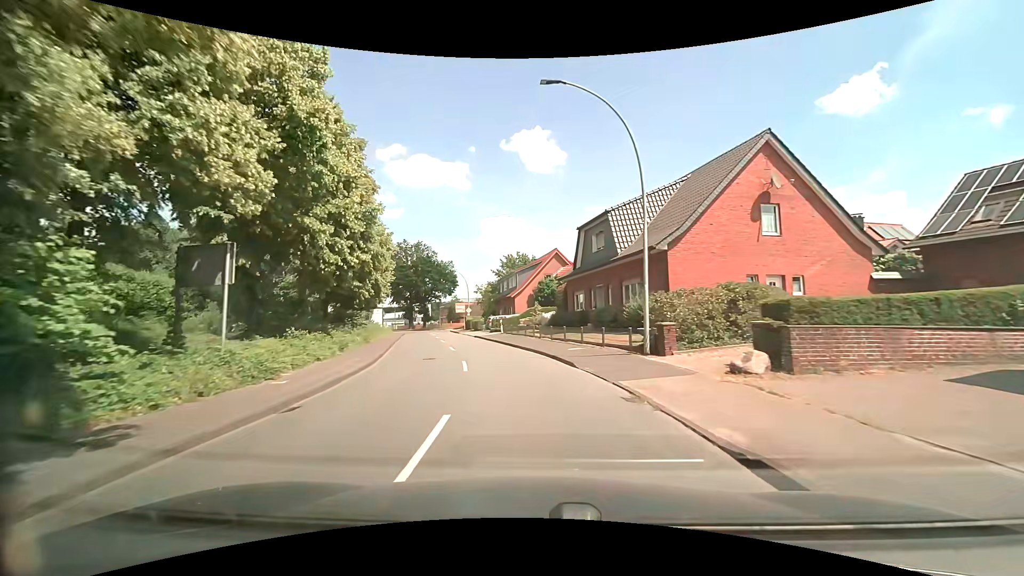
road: secondary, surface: asphalt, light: Day
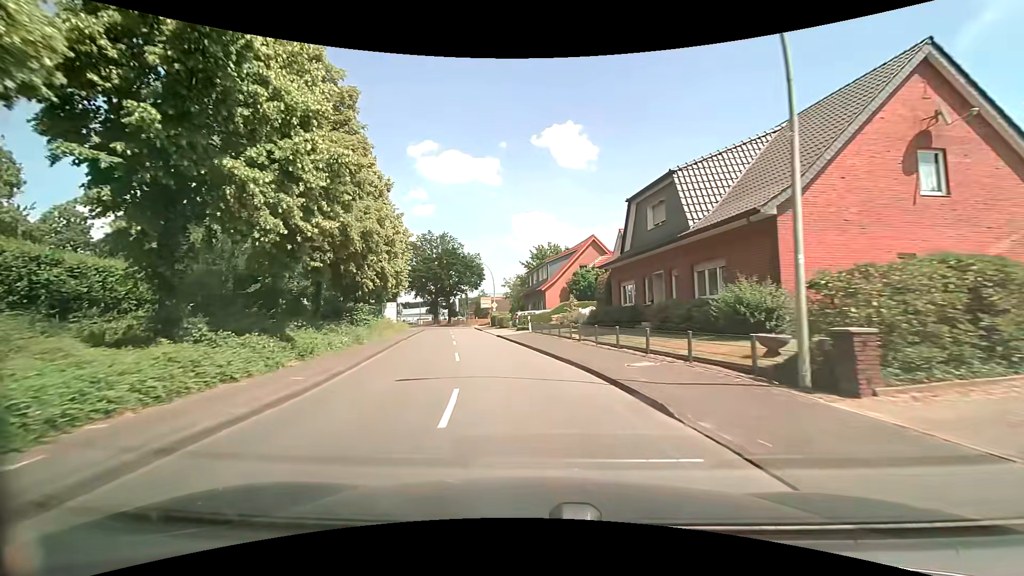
(-0.2, +7.0) m; -3°
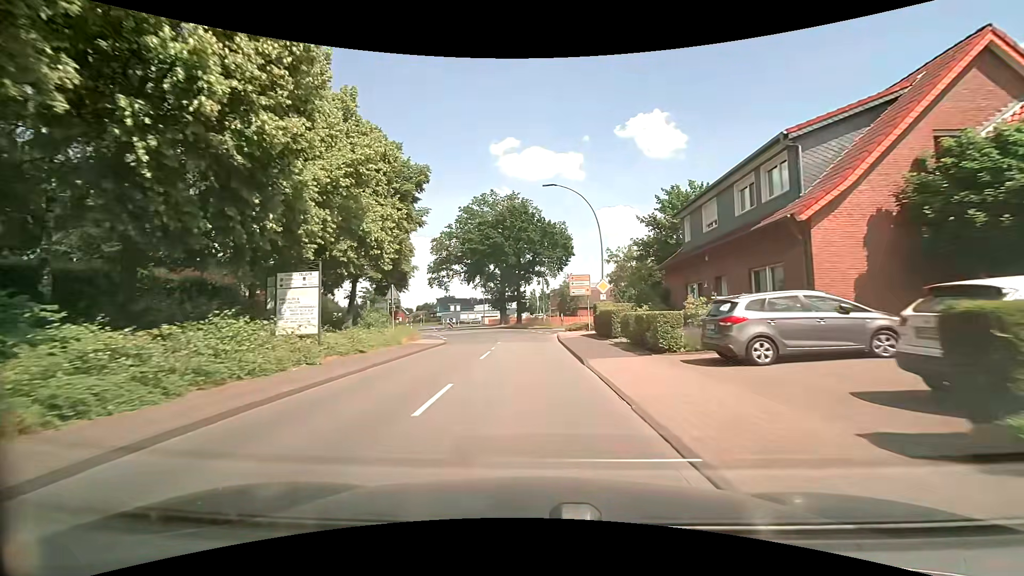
(-4.2, +35.4) m; -10°
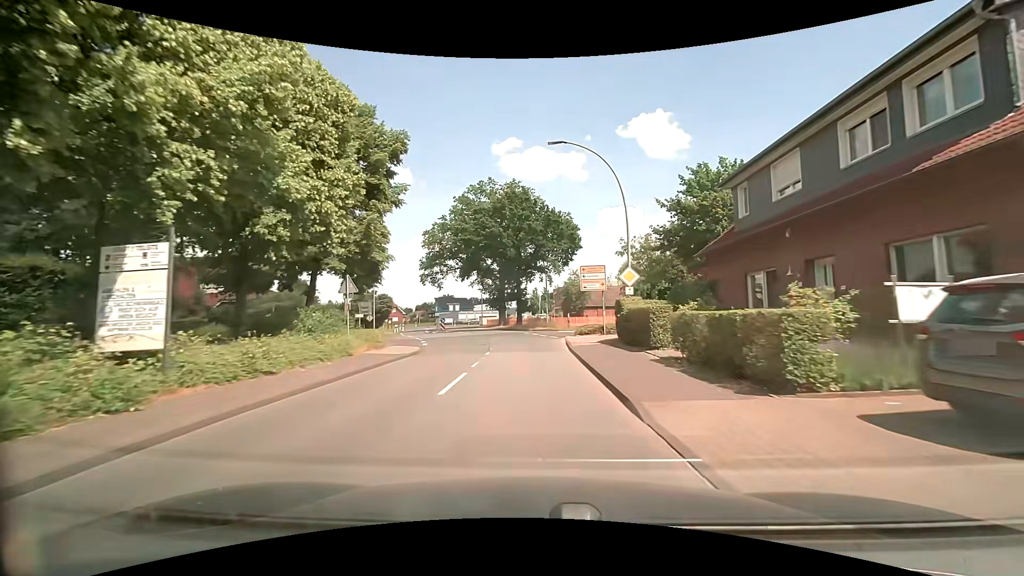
(0.0, +7.1) m; 0°
(0, +10) (0, +20) (-1, +30) (-3, +40) (-5, +50) (-7, +59) (-10, +69) (-13, +79) (-16, +88) (-20, +97) m
